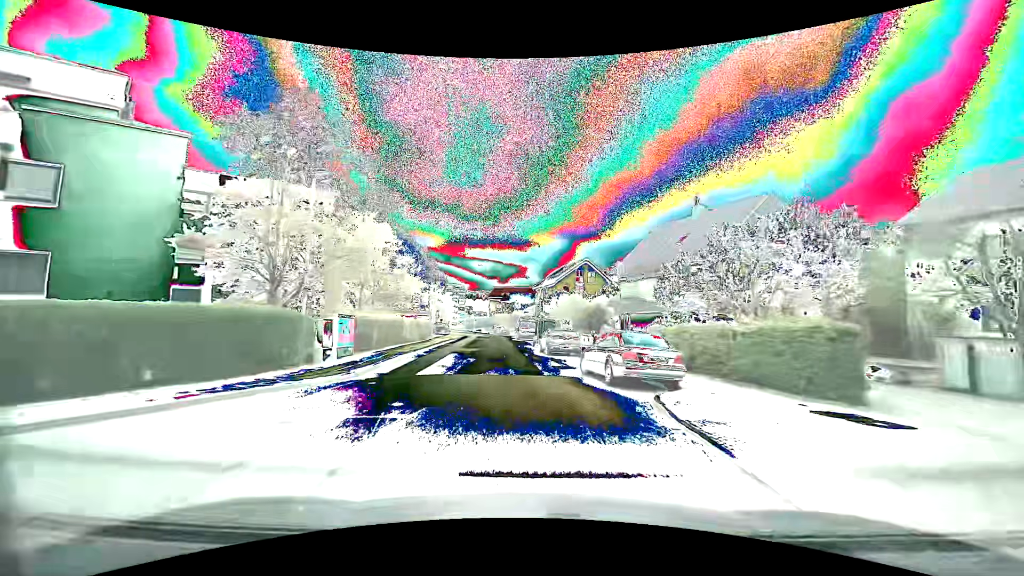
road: residential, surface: asphalt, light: Day
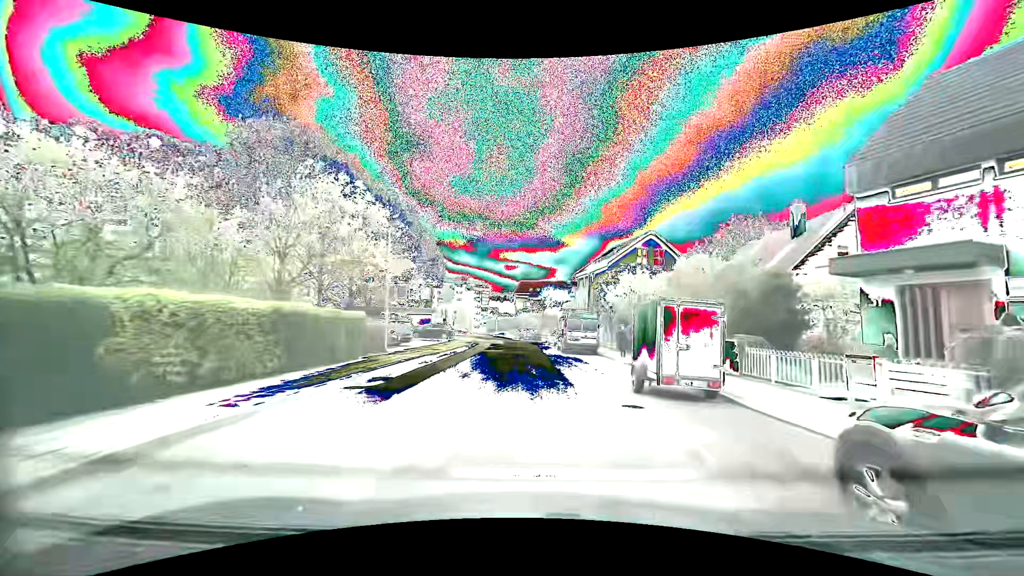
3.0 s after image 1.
(-1.2, +25.5) m; -3°
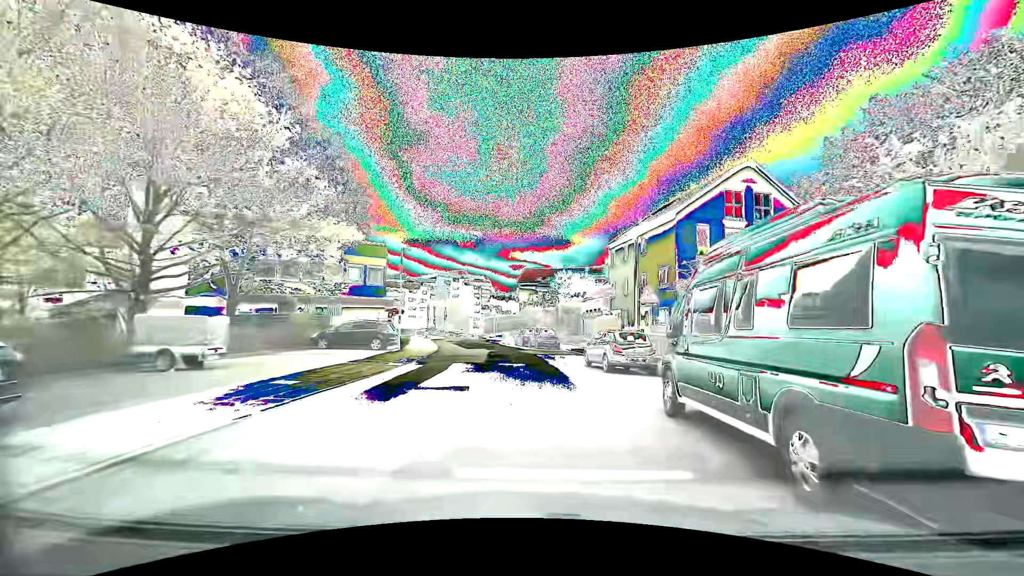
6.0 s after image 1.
(0.0, +25.3) m; 0°
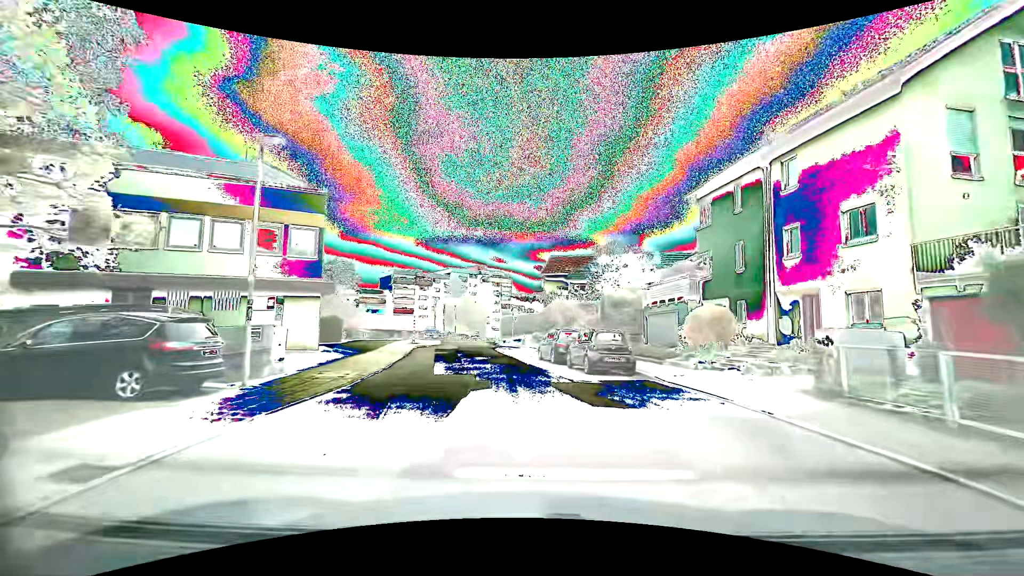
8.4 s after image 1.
(-0.4, +18.3) m; -3°
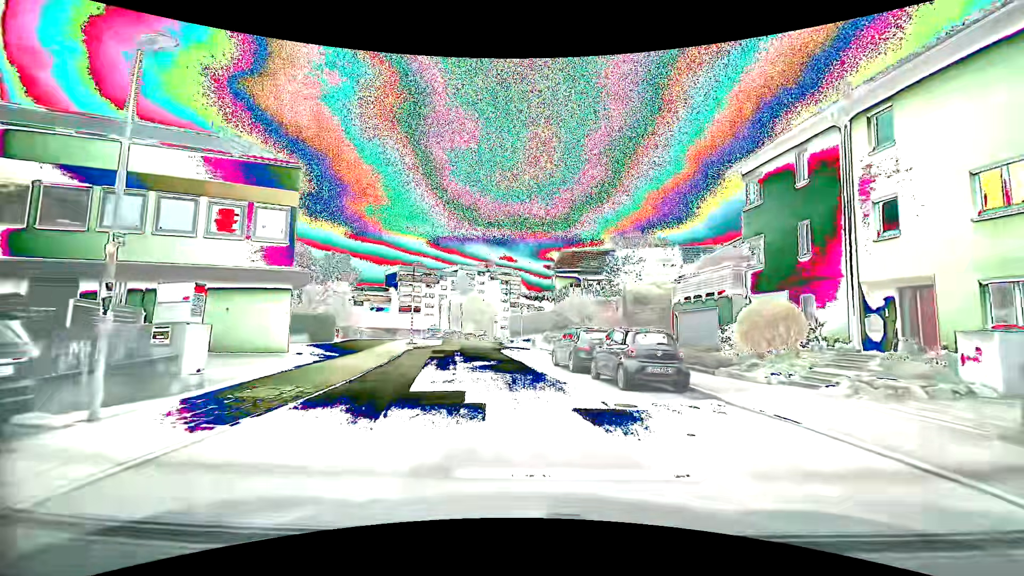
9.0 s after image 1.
(0.0, +4.5) m; -1°
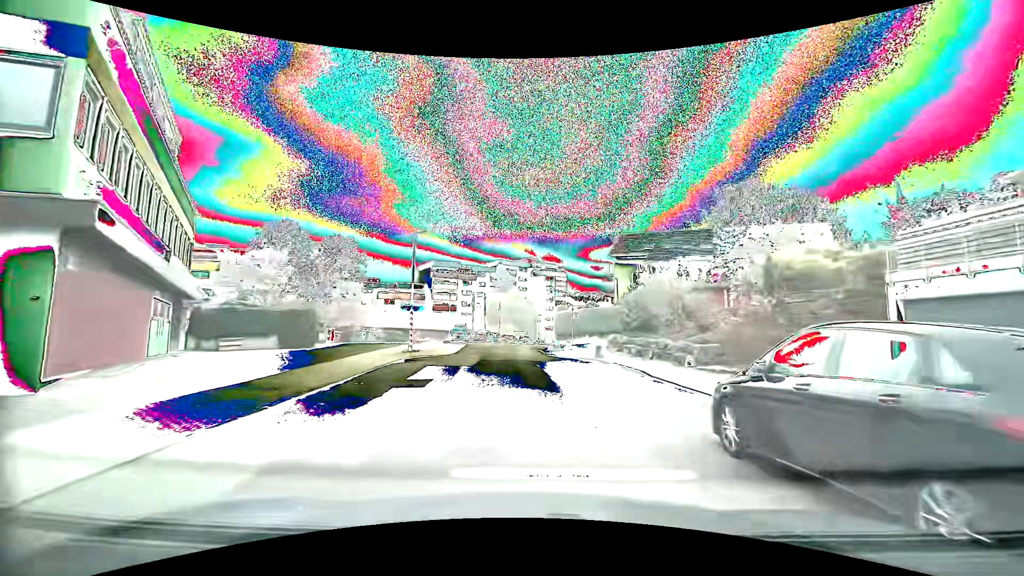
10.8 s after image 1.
(-0.5, +13.6) m; -5°
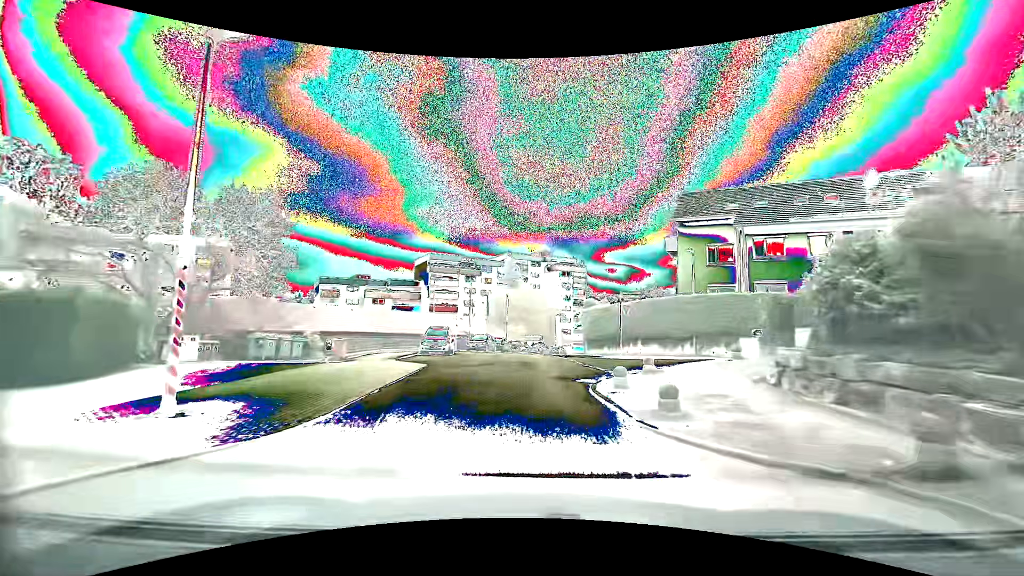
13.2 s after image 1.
(-0.5, +18.3) m; -2°
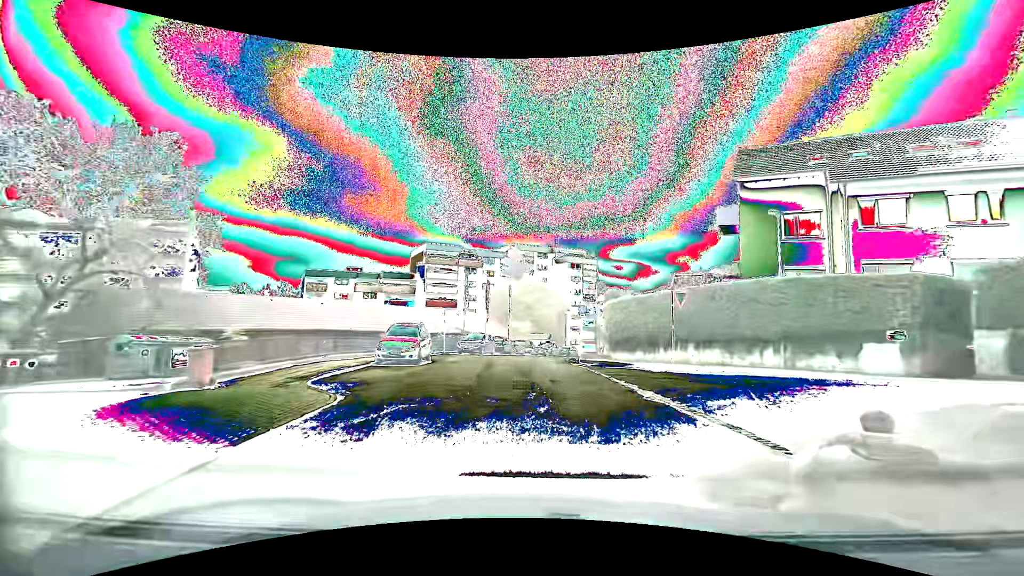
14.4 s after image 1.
(0.0, +9.2) m; 0°
(0, +10) (0, +20) (0, +30) (+2, +40) (+5, +49) (+8, +59) (+12, +68) (+16, +77) (+21, +86) (+25, +95) m
